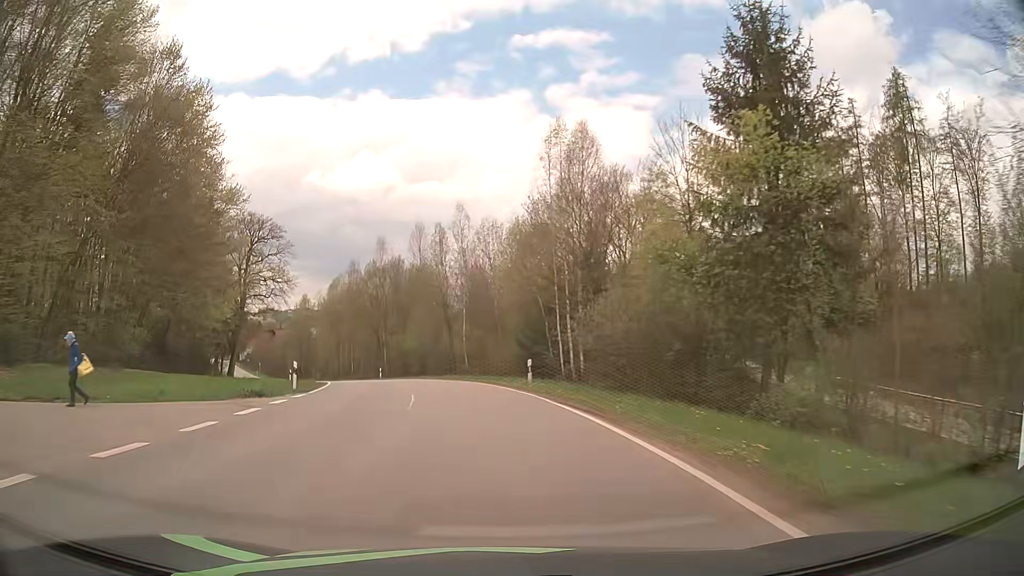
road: tertiary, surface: asphalt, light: Day
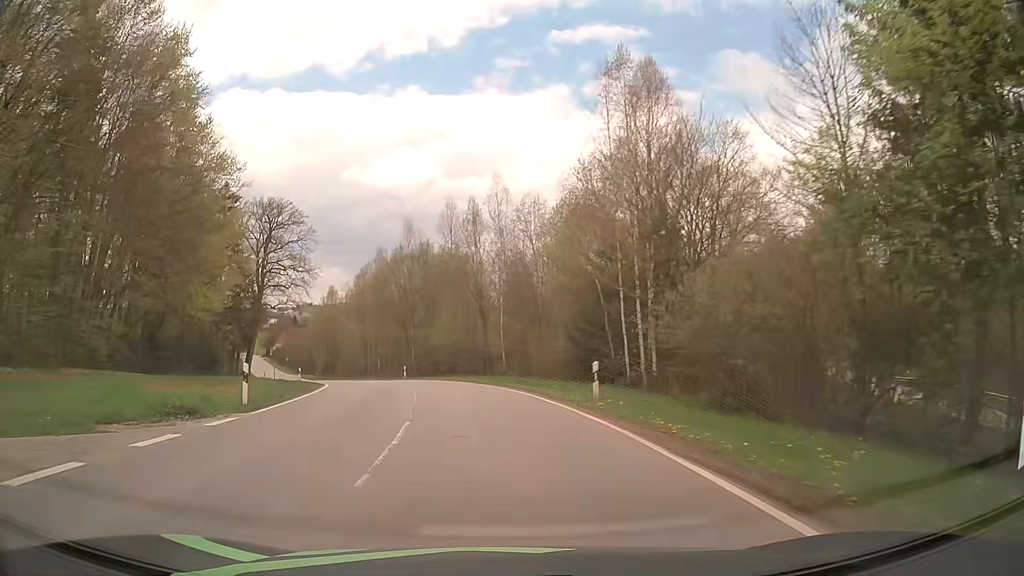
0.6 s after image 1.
(-0.2, +8.4) m; -3°
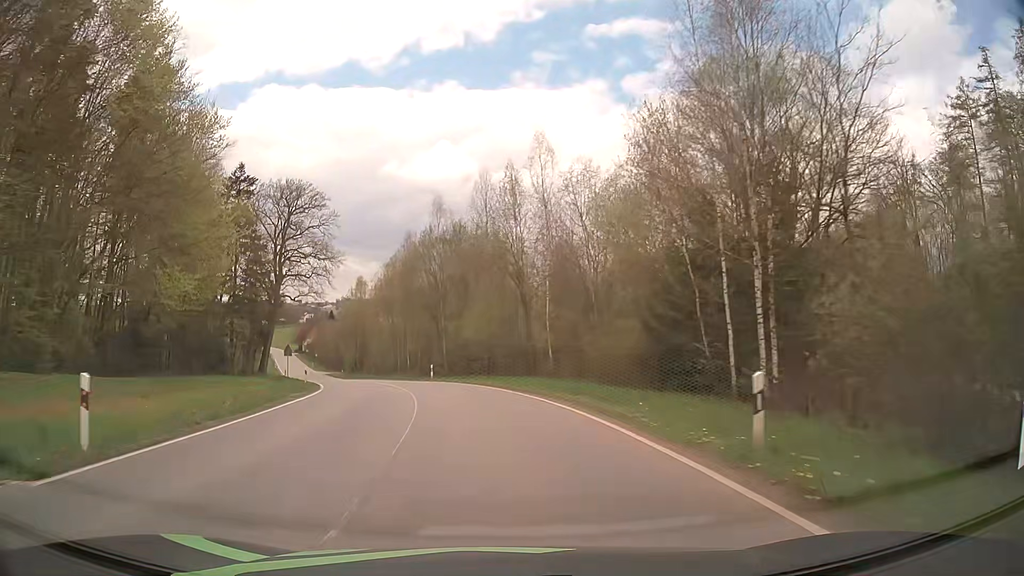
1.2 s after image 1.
(-0.3, +8.5) m; -4°
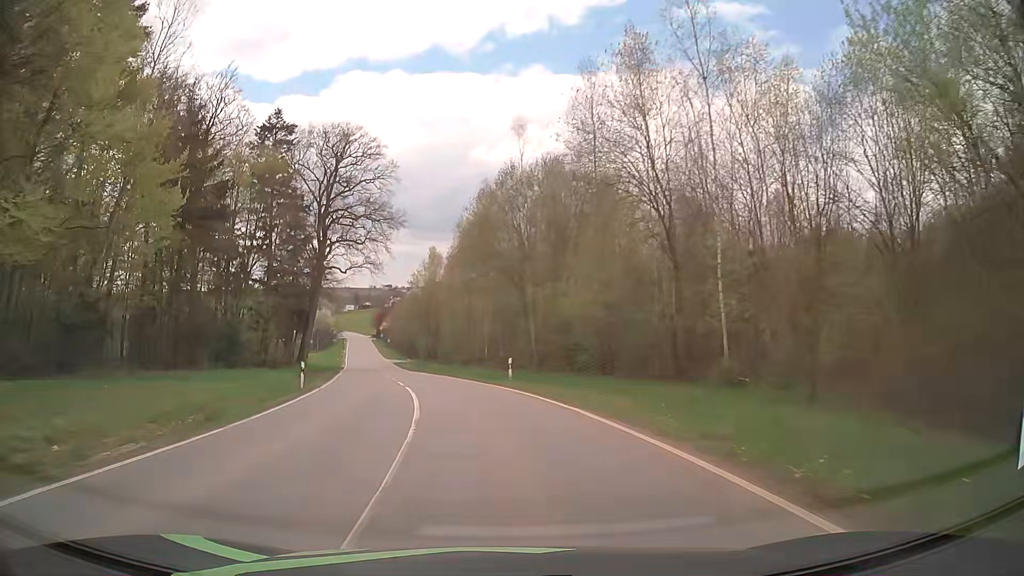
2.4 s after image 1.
(-1.1, +17.3) m; -7°
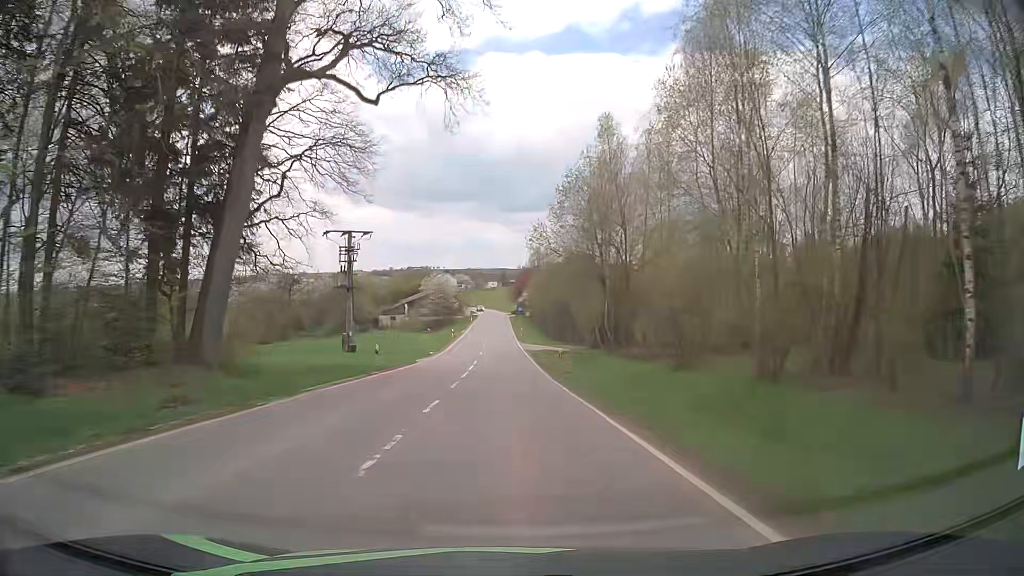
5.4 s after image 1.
(-6.7, +45.9) m; -13°
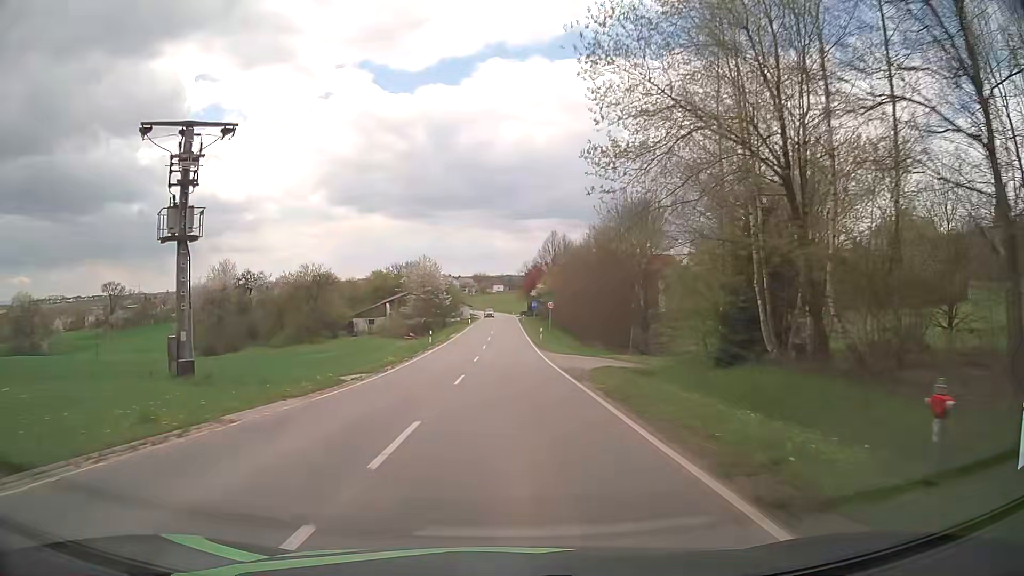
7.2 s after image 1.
(-0.5, +29.7) m; -1°
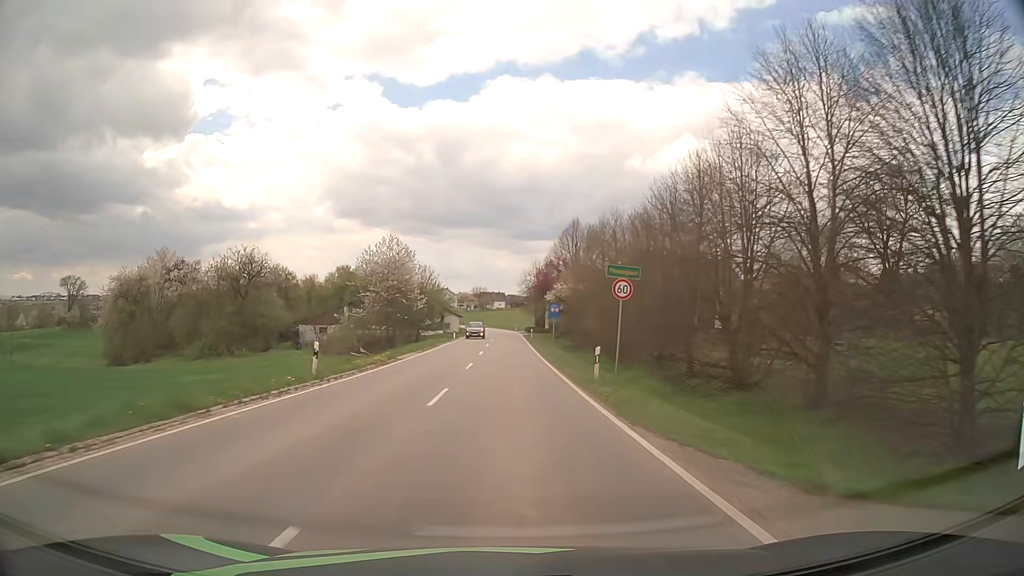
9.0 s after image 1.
(0.0, +30.2) m; 0°
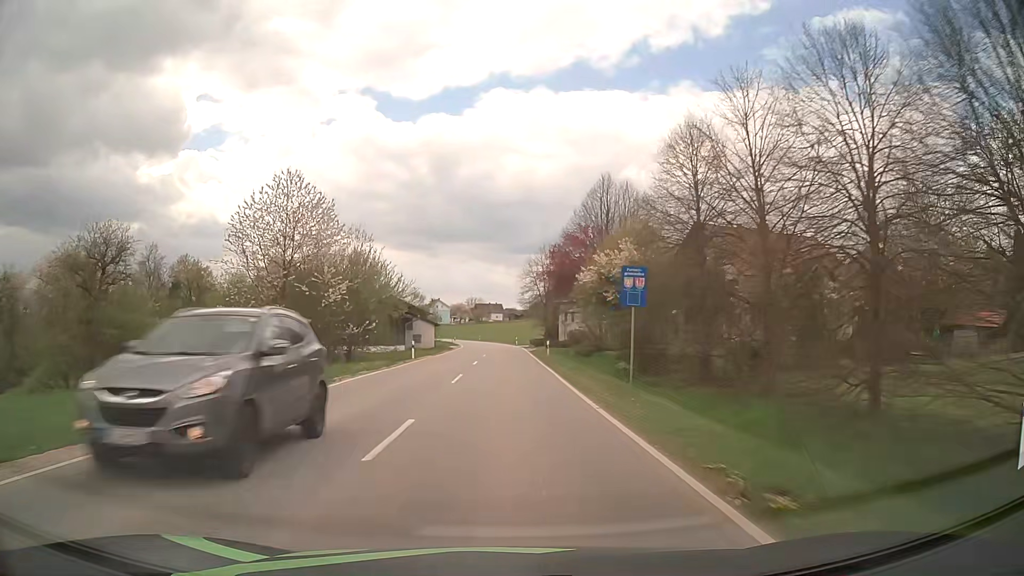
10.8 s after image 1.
(+0.1, +29.6) m; 0°
(0, +10) (0, +20) (0, +30) (0, +40) (0, +50) (-1, +60) (-1, +70) (-1, +80) (-2, +90) (-2, +100) m
